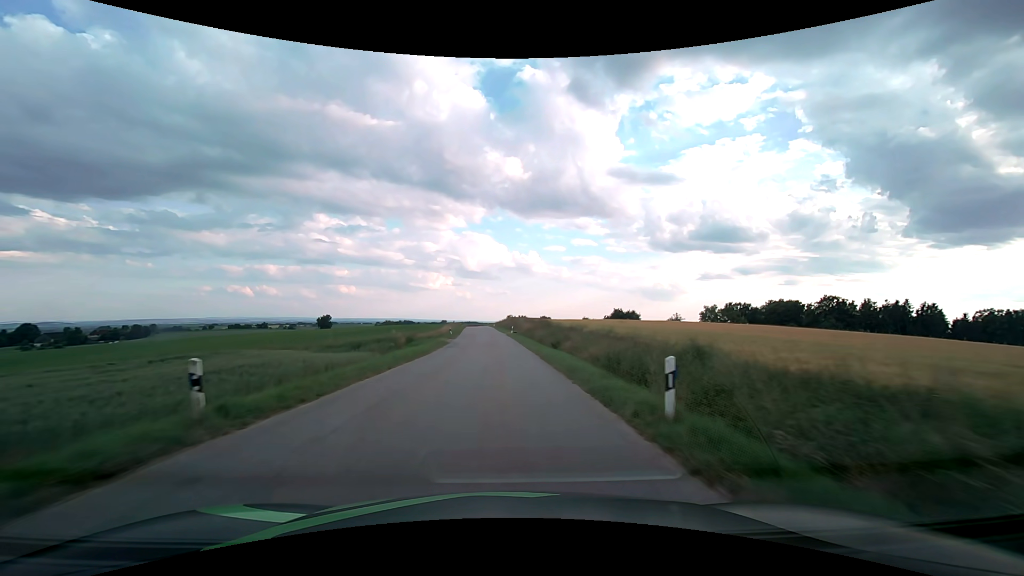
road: tertiary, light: Day
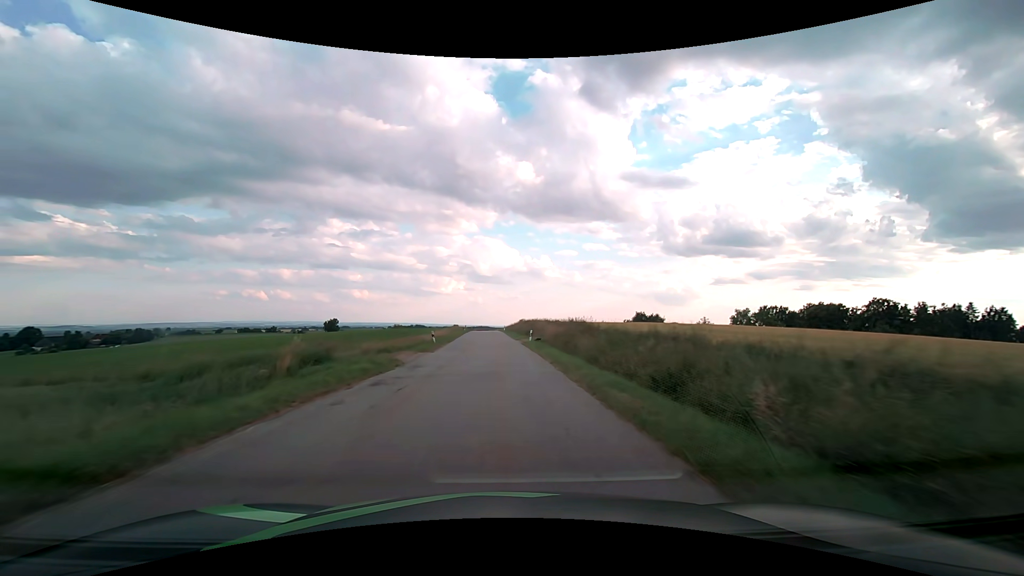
(-0.2, +20.7) m; -1°
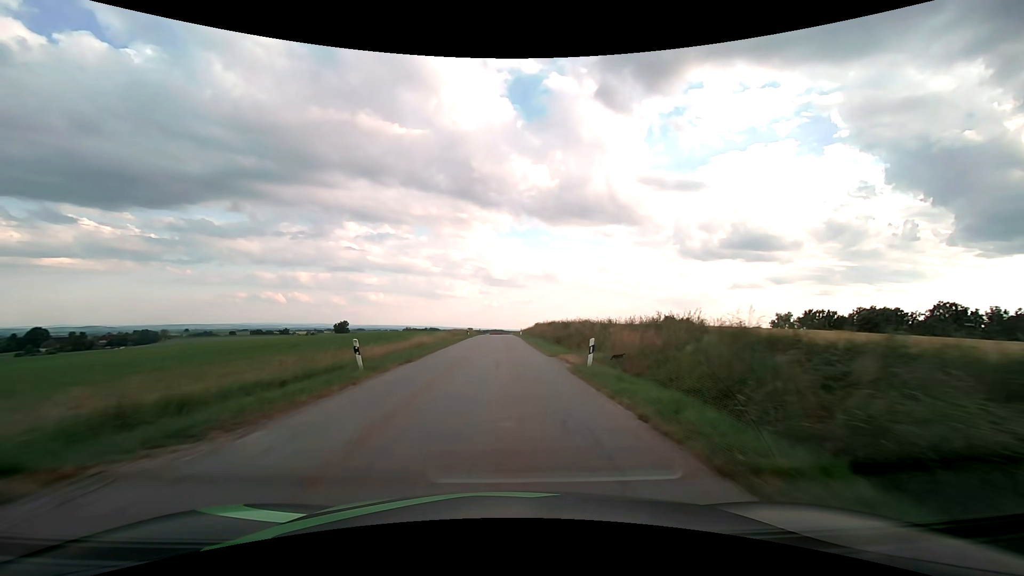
(-0.3, +20.8) m; -2°
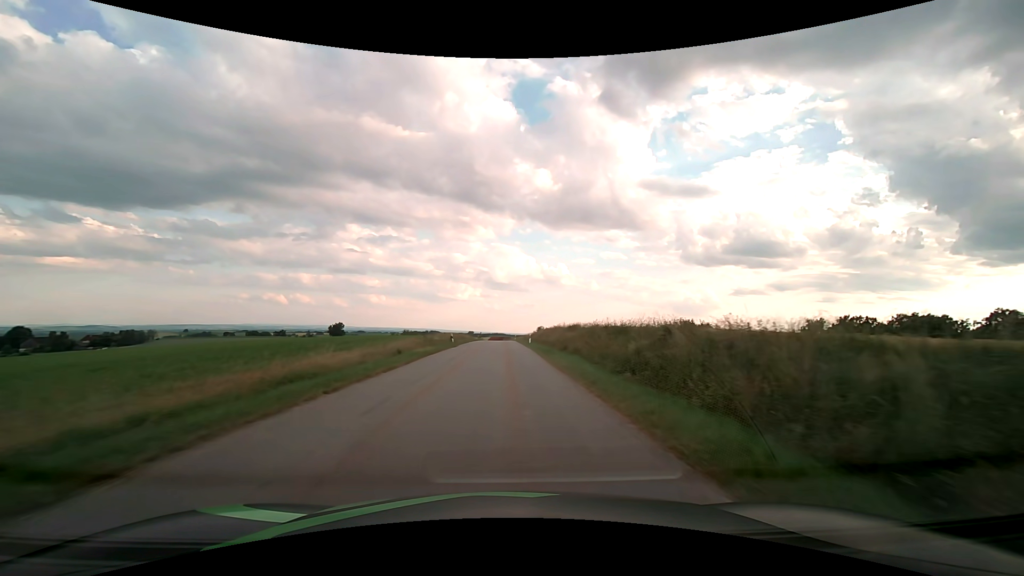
(-0.1, +20.7) m; 0°
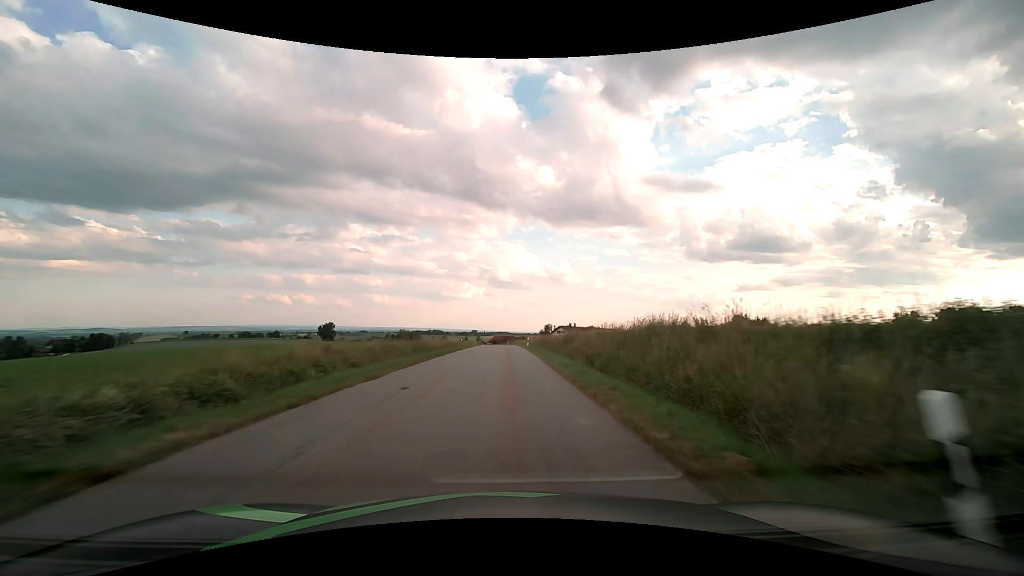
(-0.1, +42.0) m; 0°
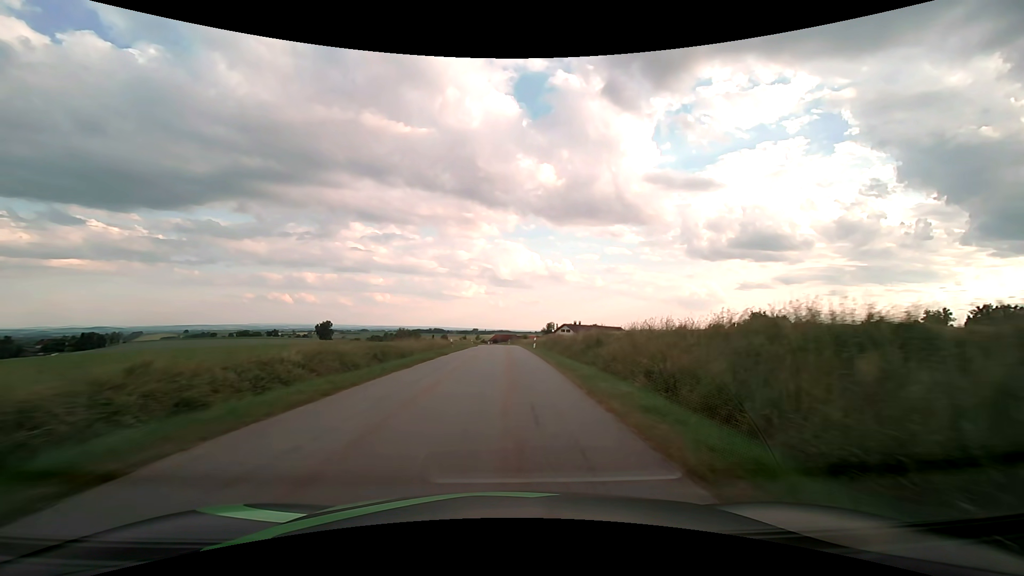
(0.0, +10.8) m; 0°
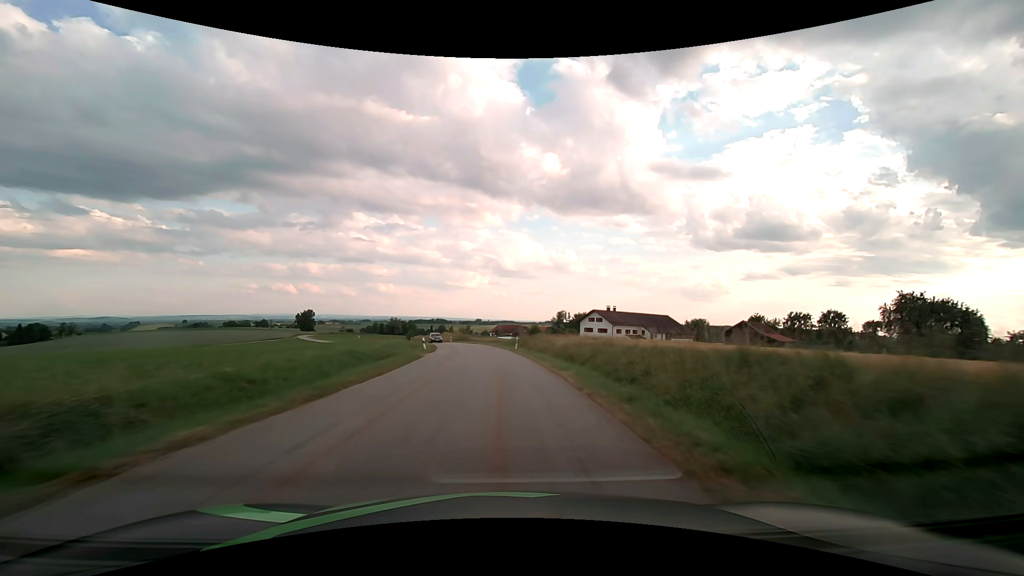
(0.0, +54.9) m; 0°
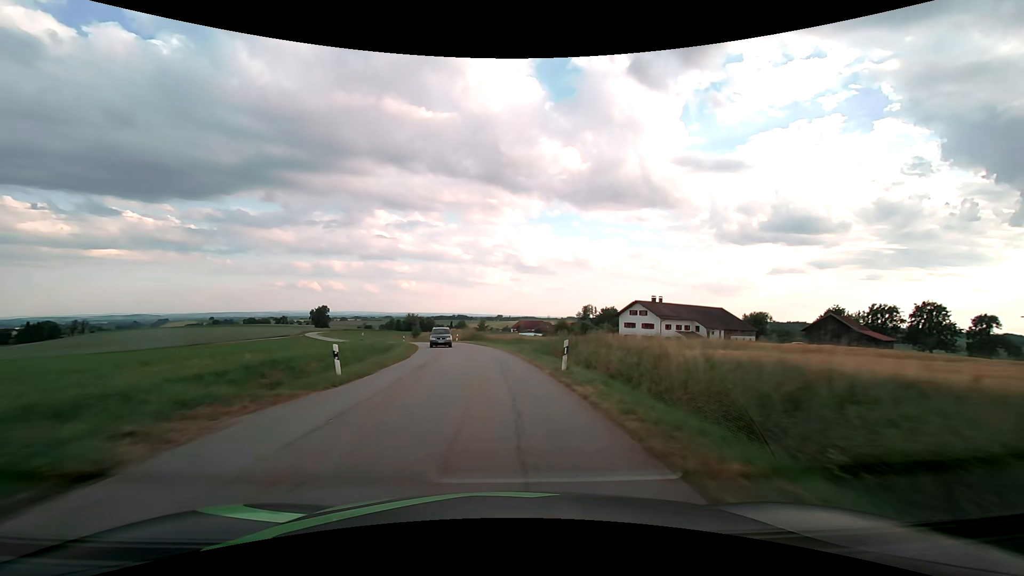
(-0.3, +22.0) m; -2°
